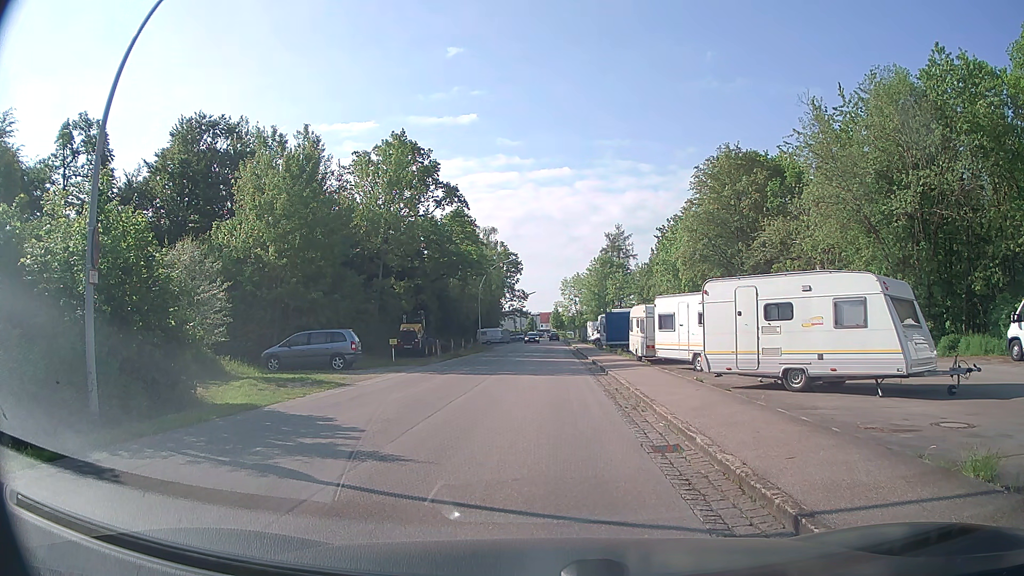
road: residential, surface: asphalt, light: Day
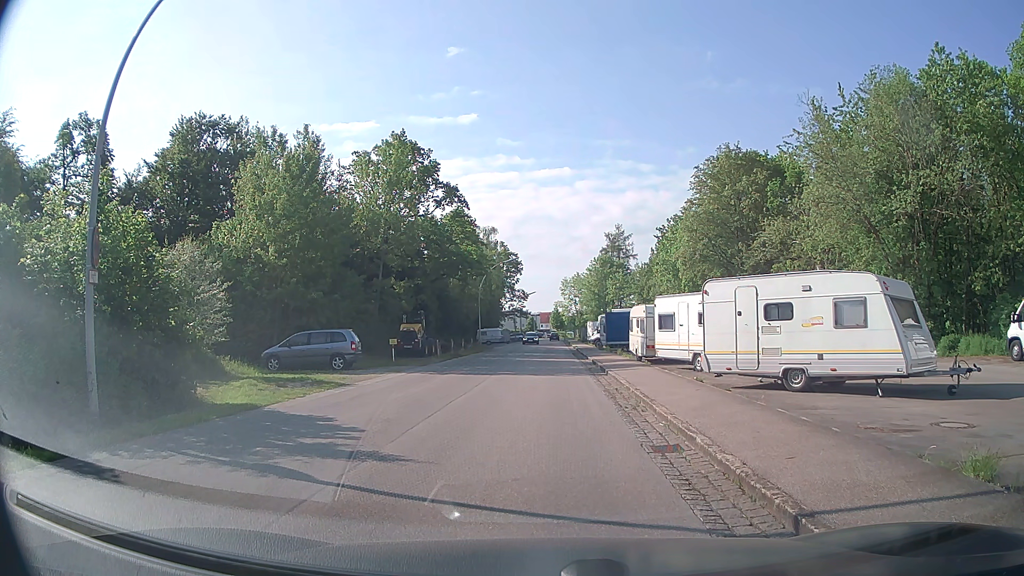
(0.0, 0.0) m; 0°
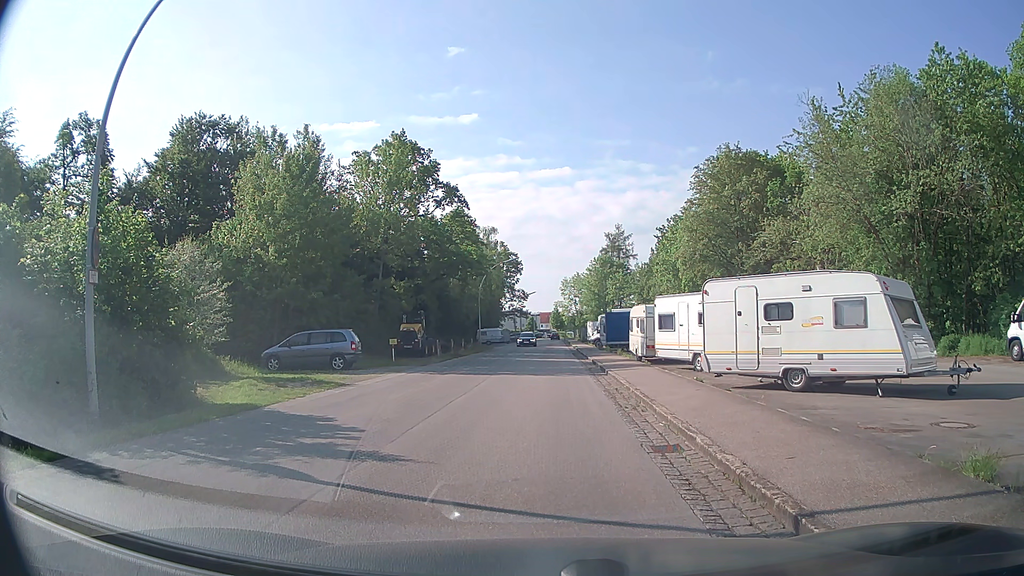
(0.0, 0.0) m; 0°
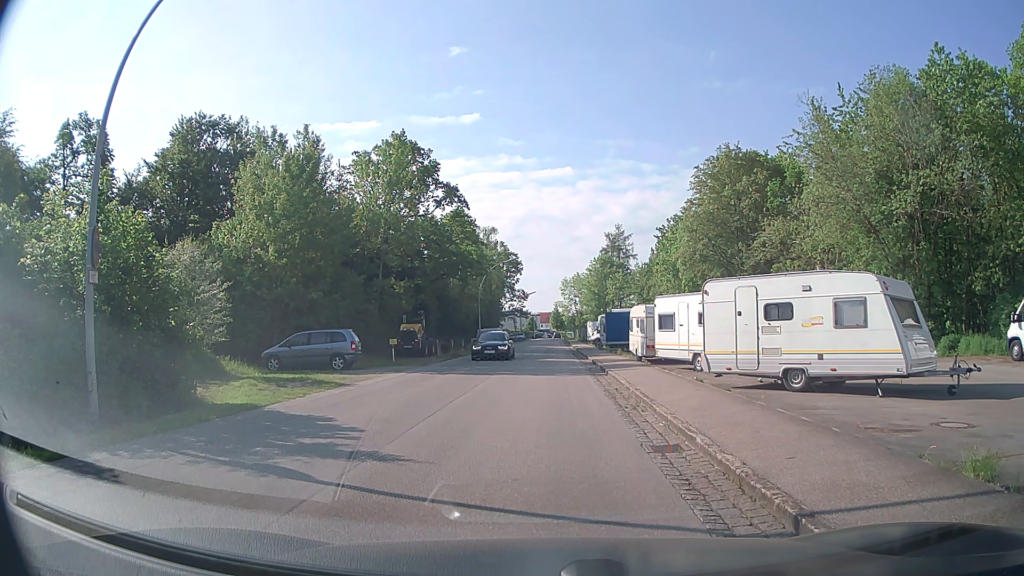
(0.0, 0.0) m; 0°
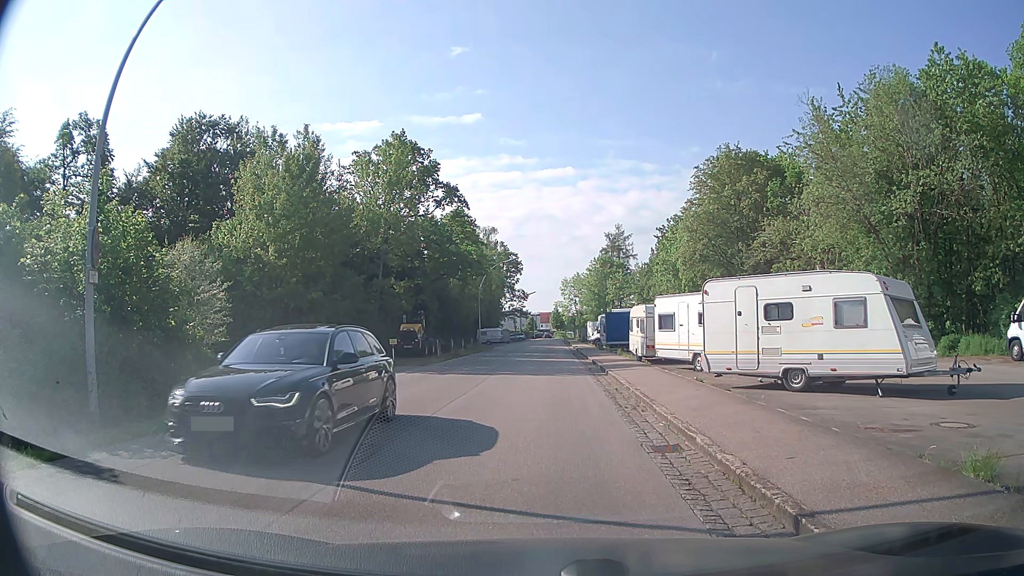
(0.0, 0.0) m; 0°
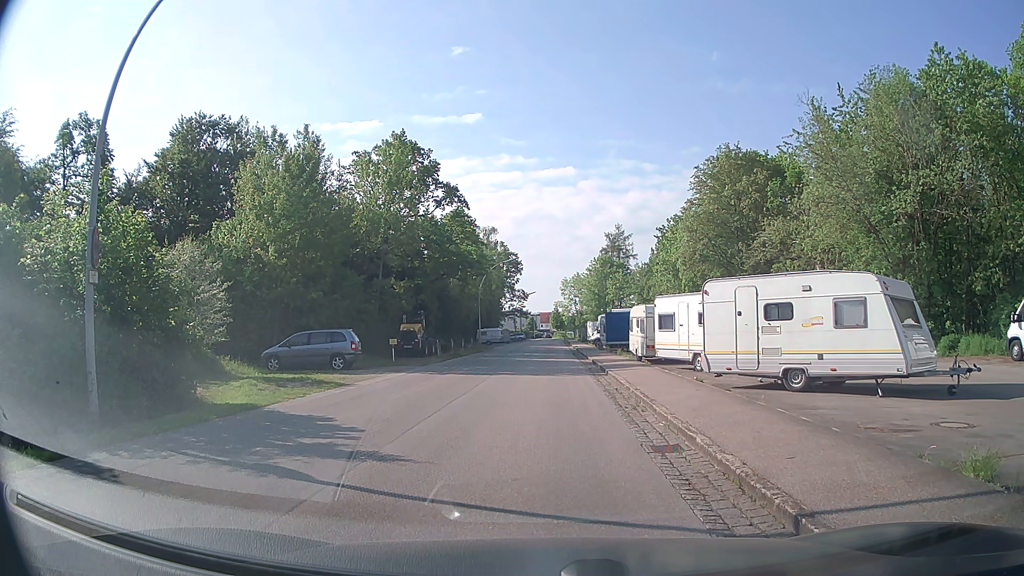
(0.0, 0.0) m; 0°
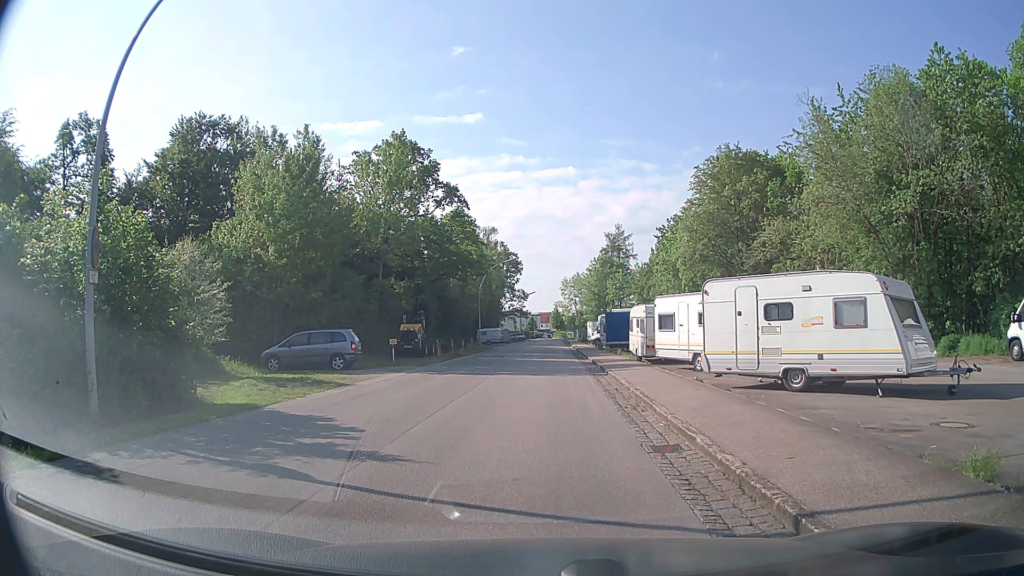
(0.0, 0.0) m; 0°
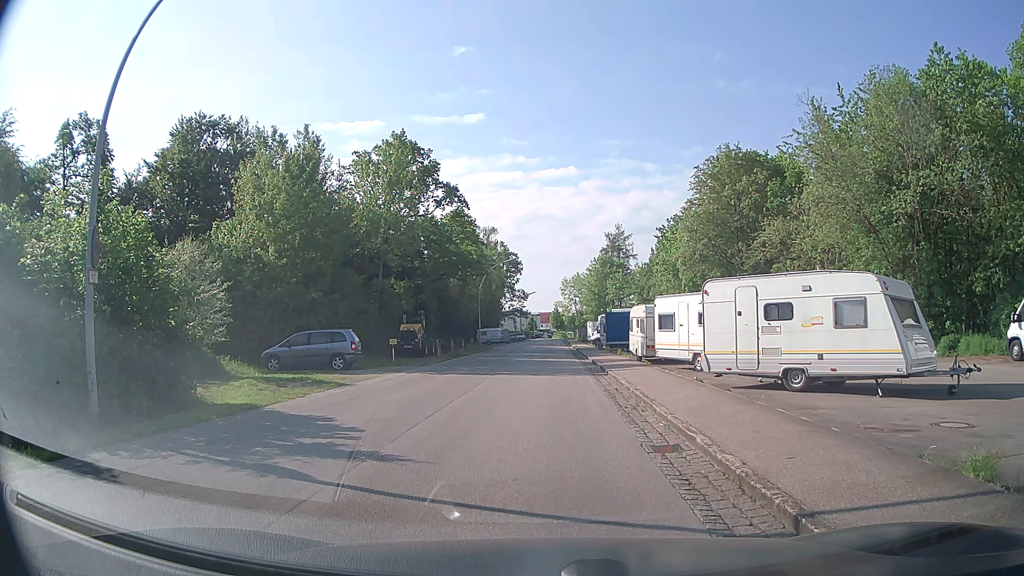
(0.0, 0.0) m; 0°
